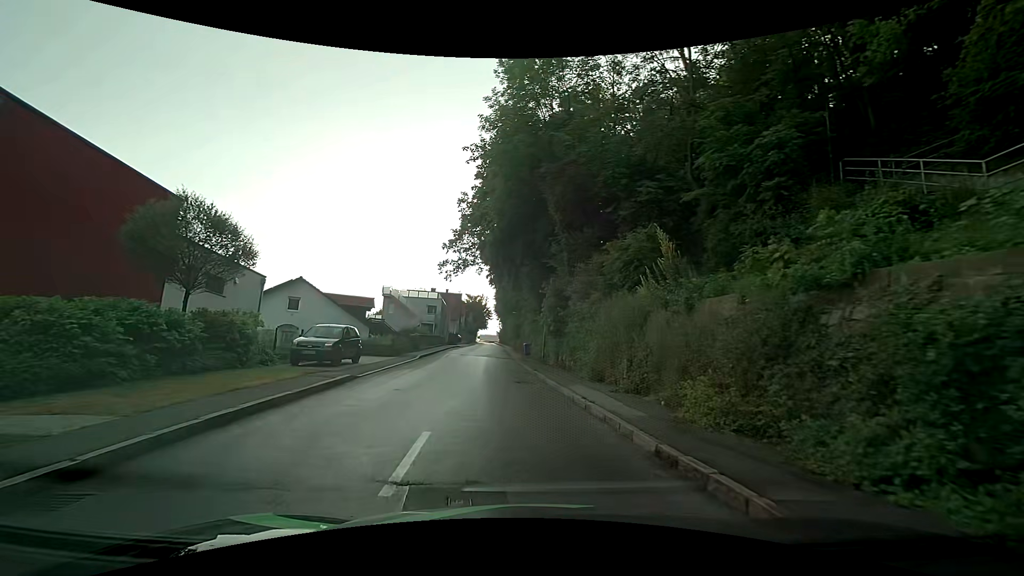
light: Day
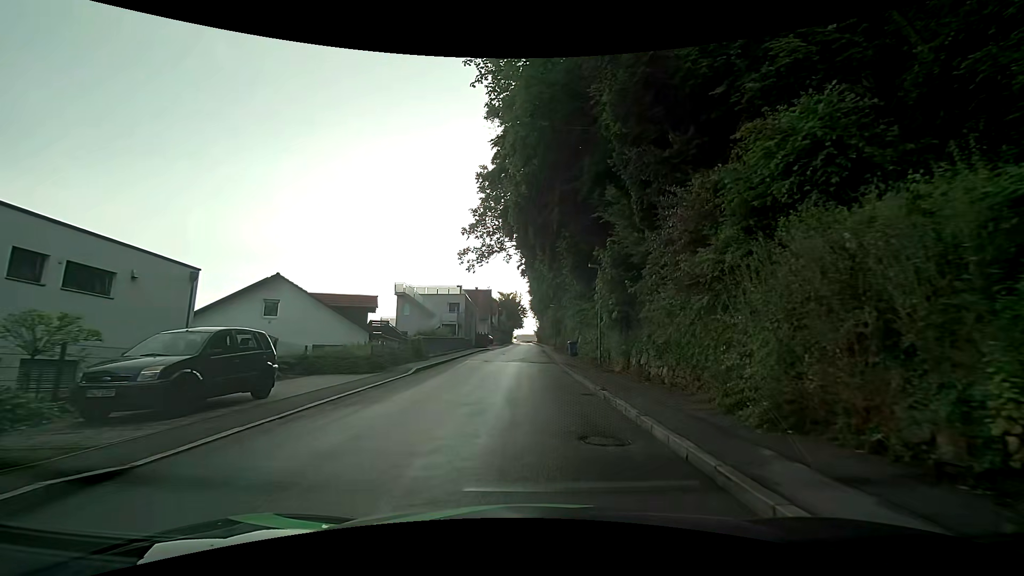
(-0.5, +10.4) m; -5°
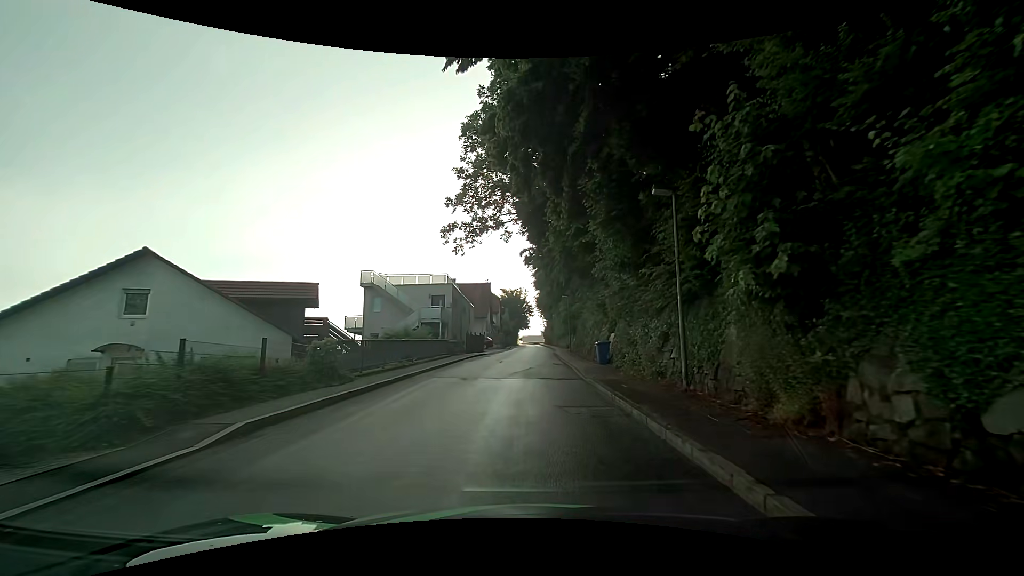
(0.0, +12.2) m; 0°
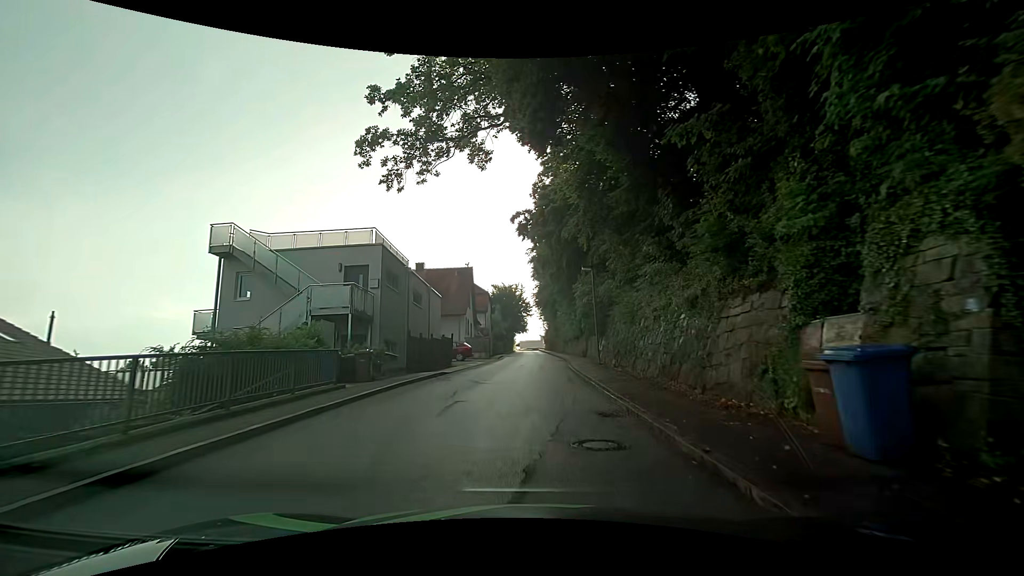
(-0.1, +18.7) m; 0°
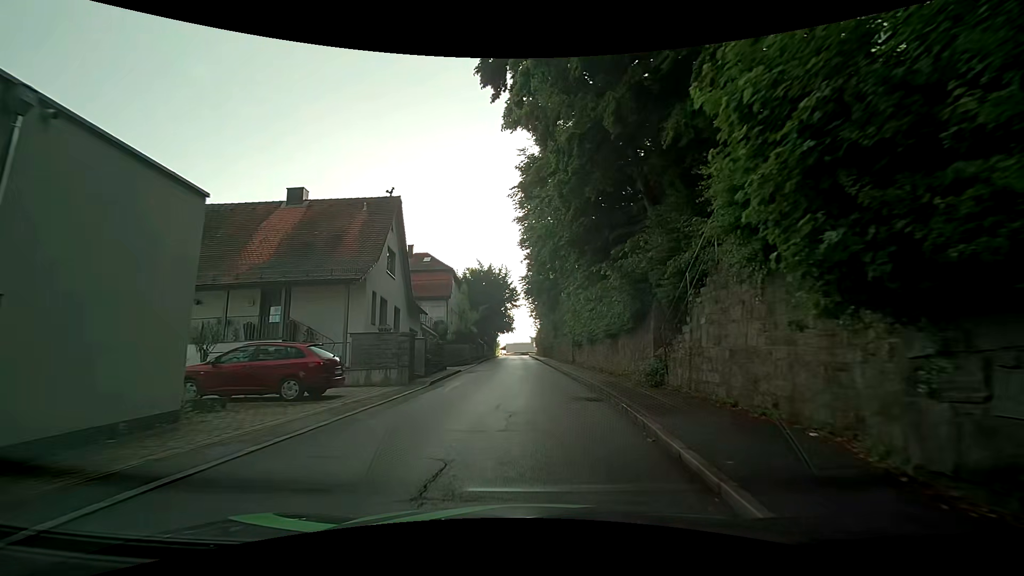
(+0.3, +24.2) m; +1°
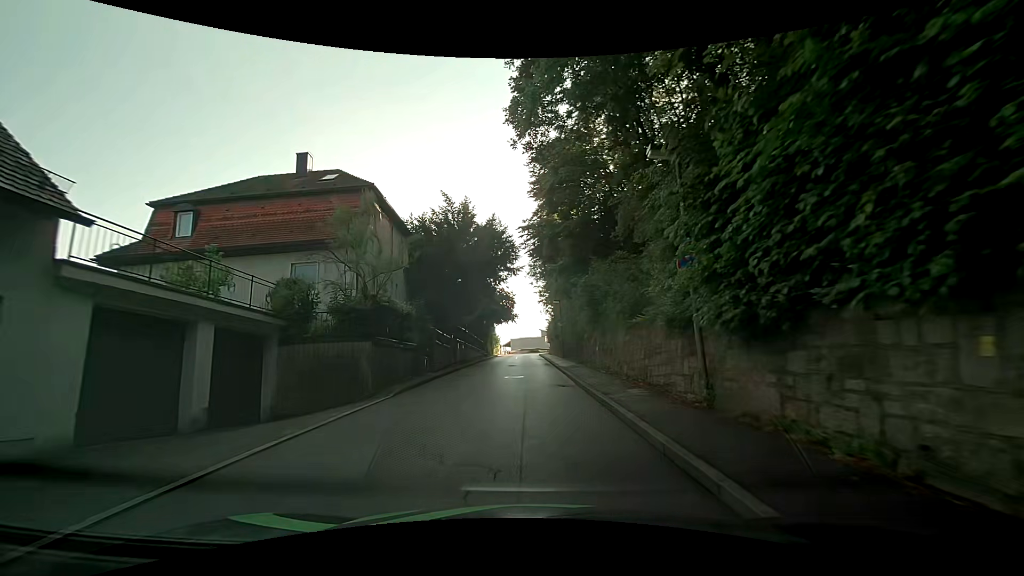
(-0.1, +24.4) m; 0°
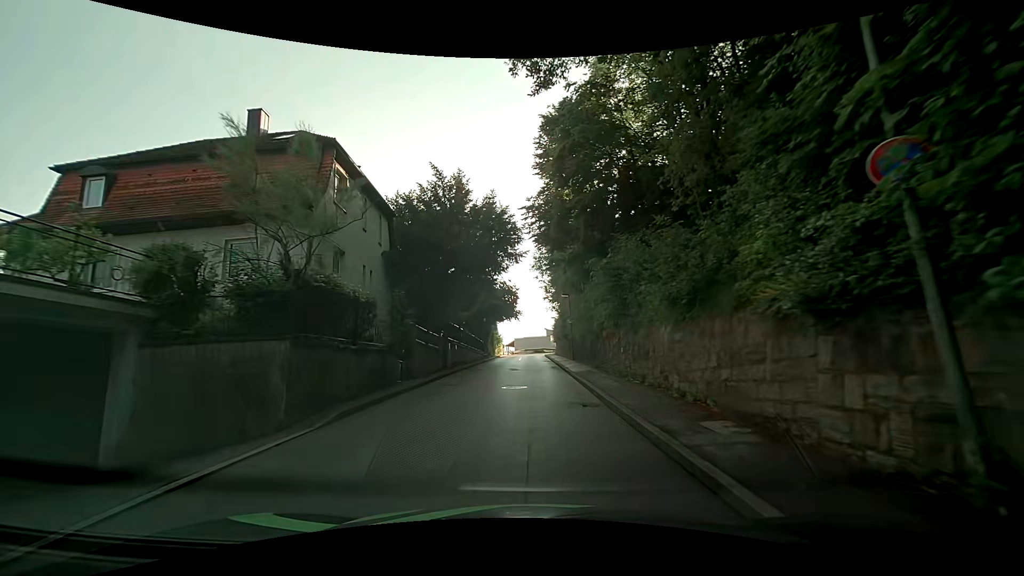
(-0.1, +5.0) m; 0°
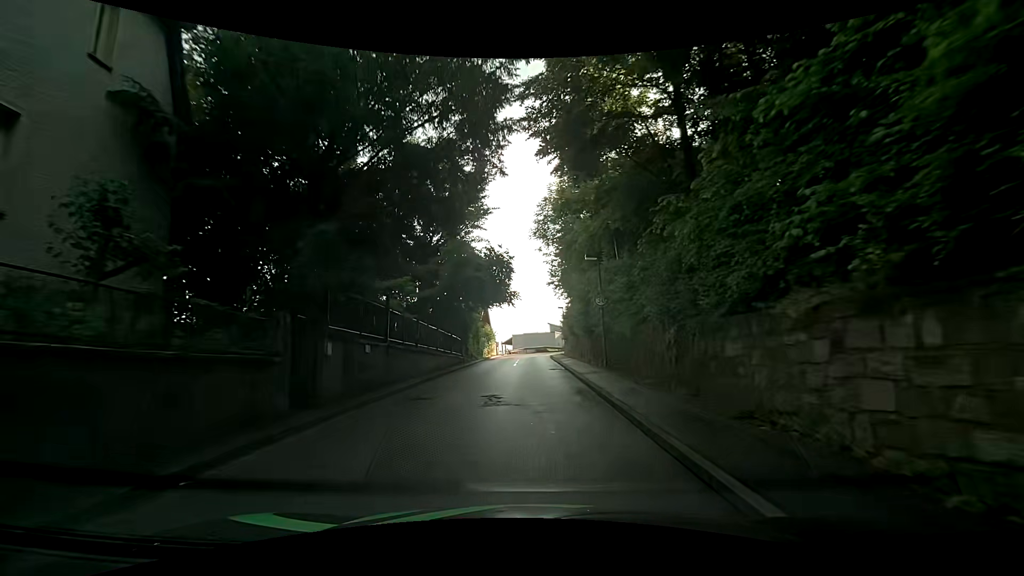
(-0.4, +15.1) m; -3°
(0, +10) (+1, +20) (+1, +30) (+1, +40) (+1, +50) (+3, +60) (+8, +69) (+15, +76) (+24, +80) (+33, +84) m
